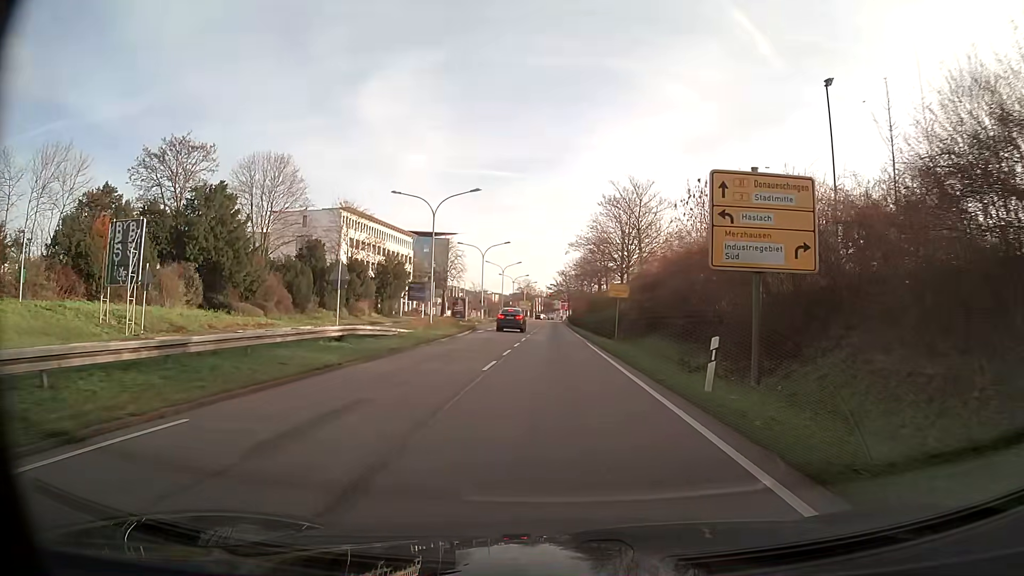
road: trunk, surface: asphalt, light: Day
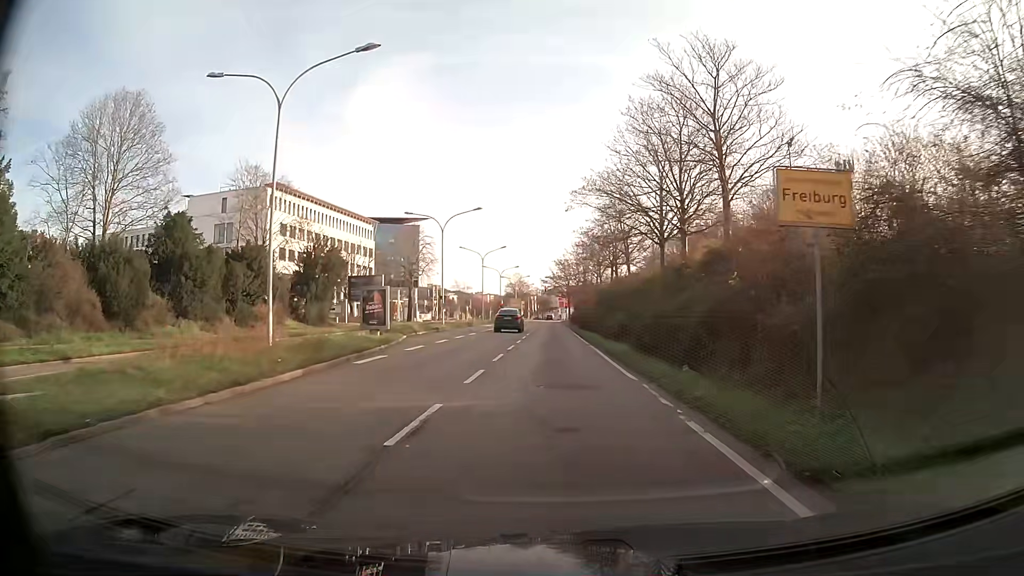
(+0.1, +27.4) m; 0°
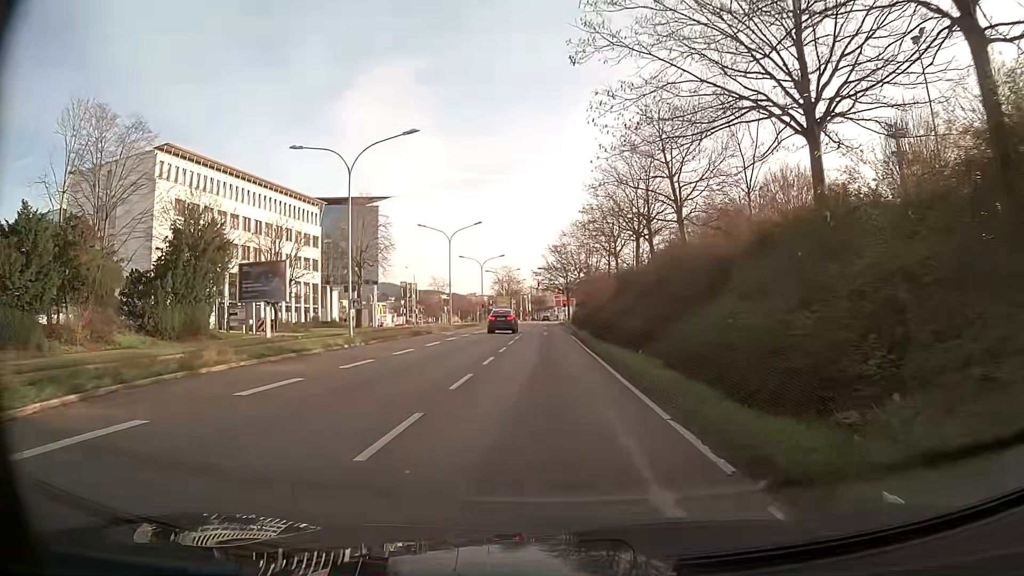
(0.0, +24.8) m; 0°
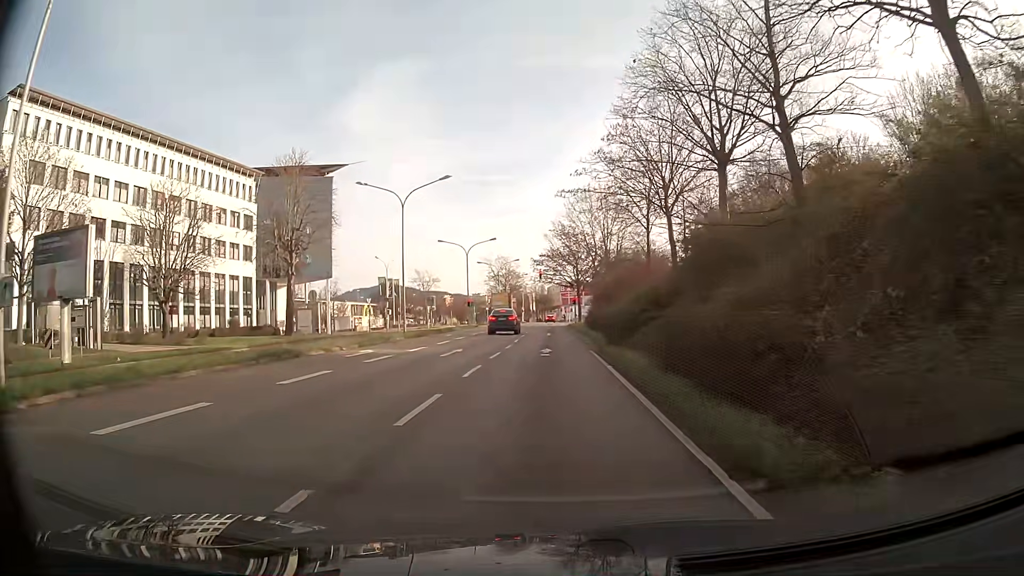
(-0.1, +22.2) m; -1°
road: primary
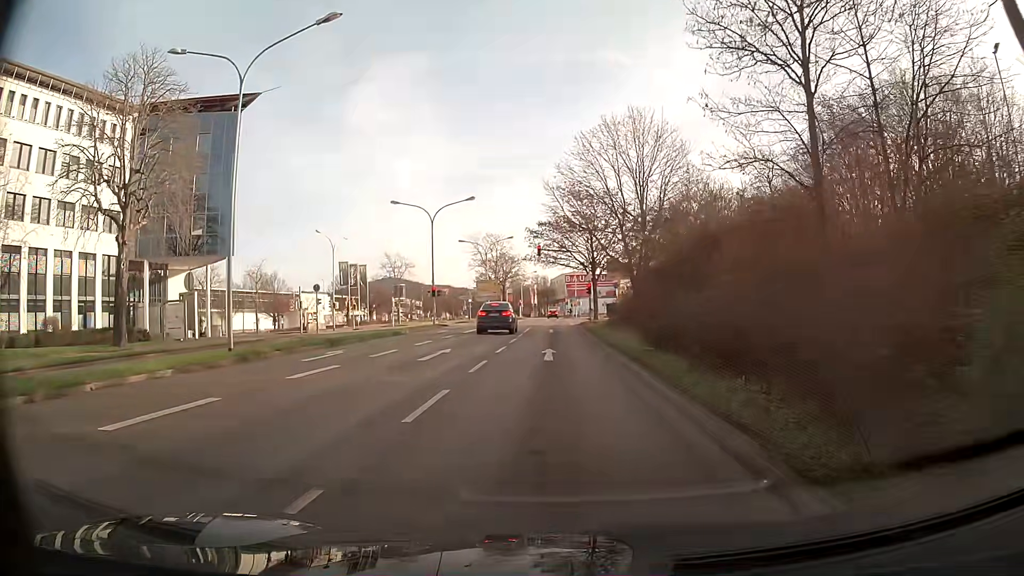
(0.0, +24.2) m; 0°
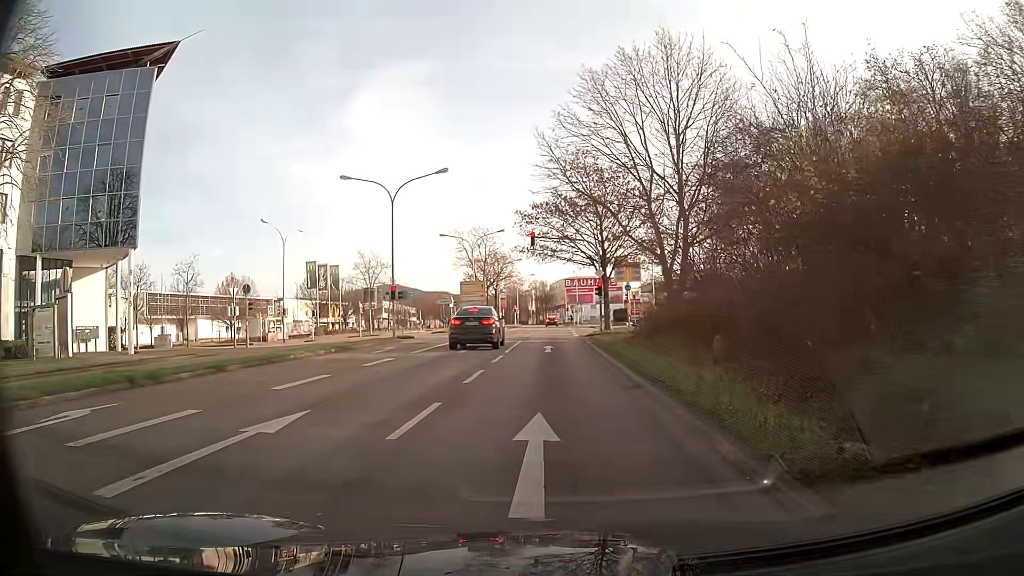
(0.0, +12.8) m; 0°
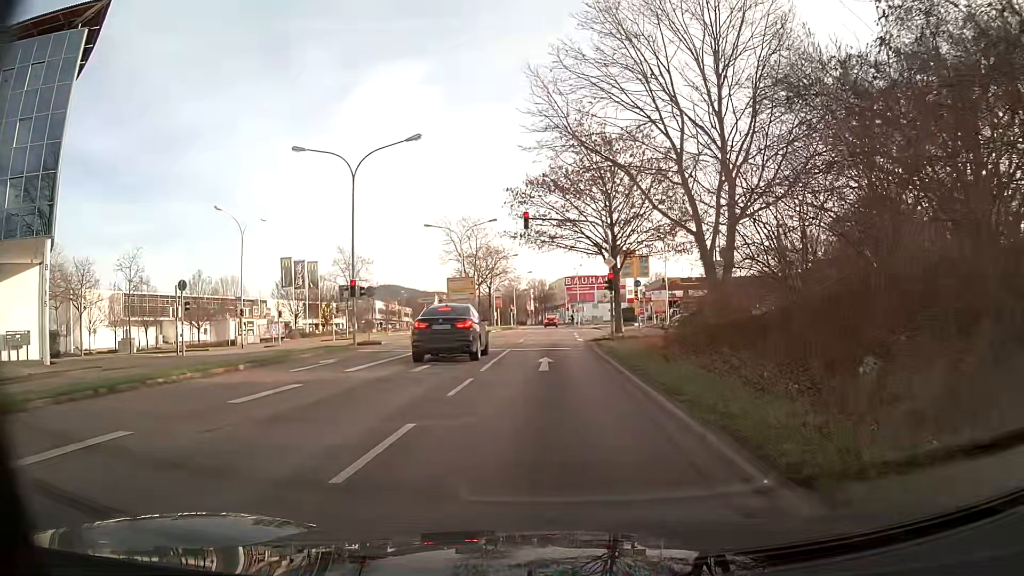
(0.0, +7.8) m; 0°
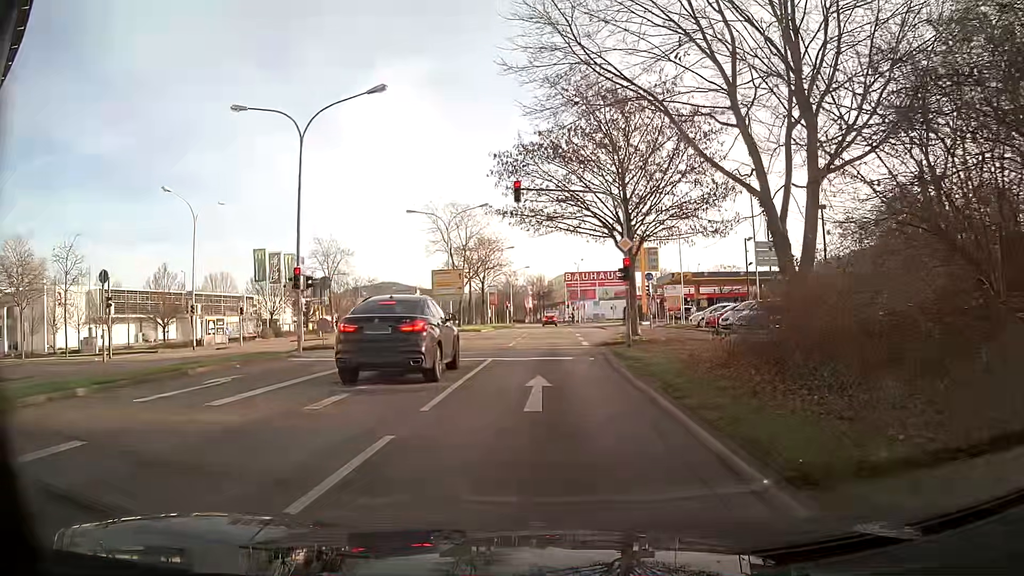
(0.0, +7.0) m; 0°
(0, +10) (0, +20) (0, +30) (0, +40) (0, +50) (0, +60) (0, +70) (0, +80) (-1, +90) (-1, +100) m
